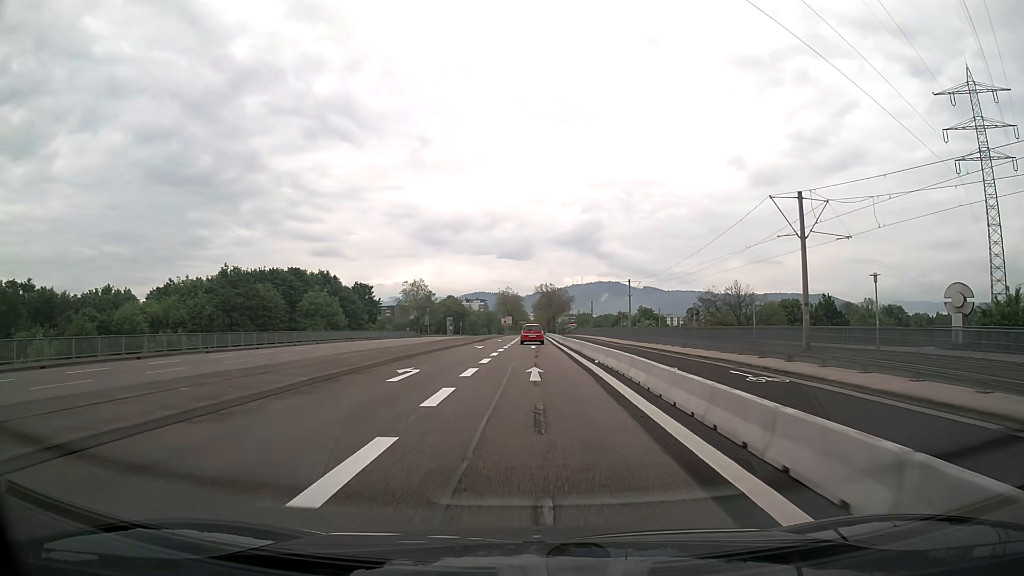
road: secondary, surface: asphalt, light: Day
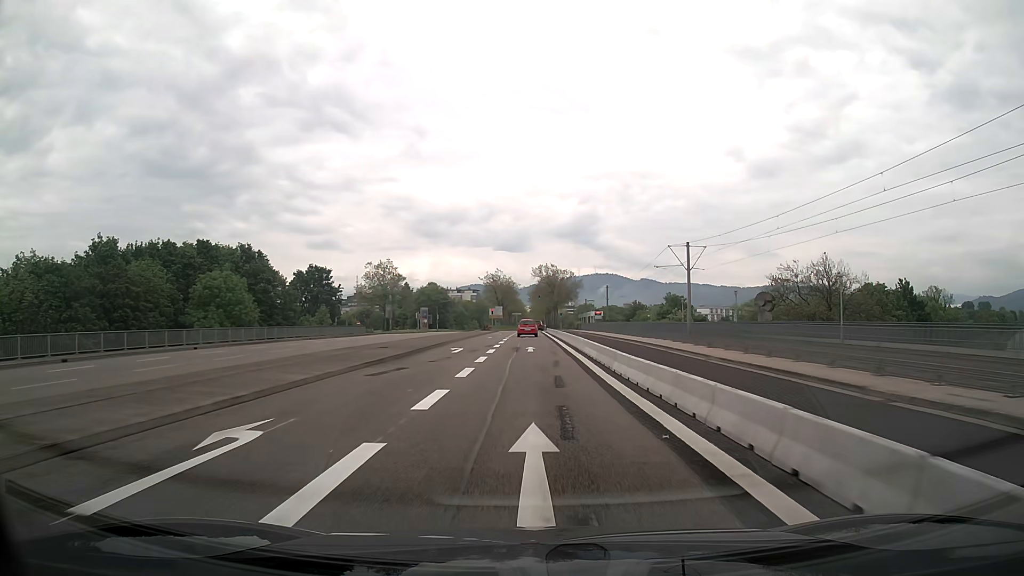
(+0.2, +36.5) m; 0°
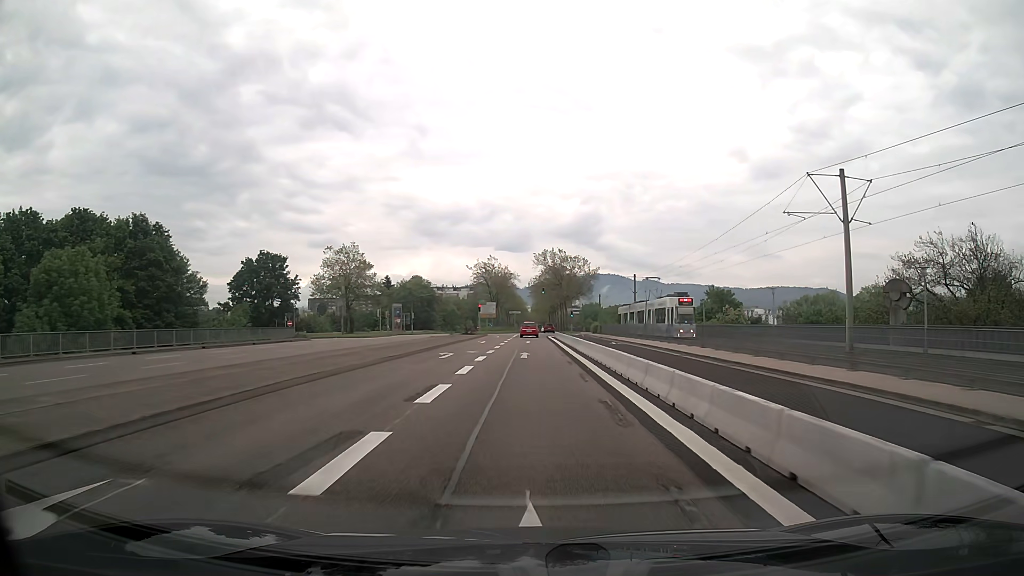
(0.0, +29.2) m; 0°
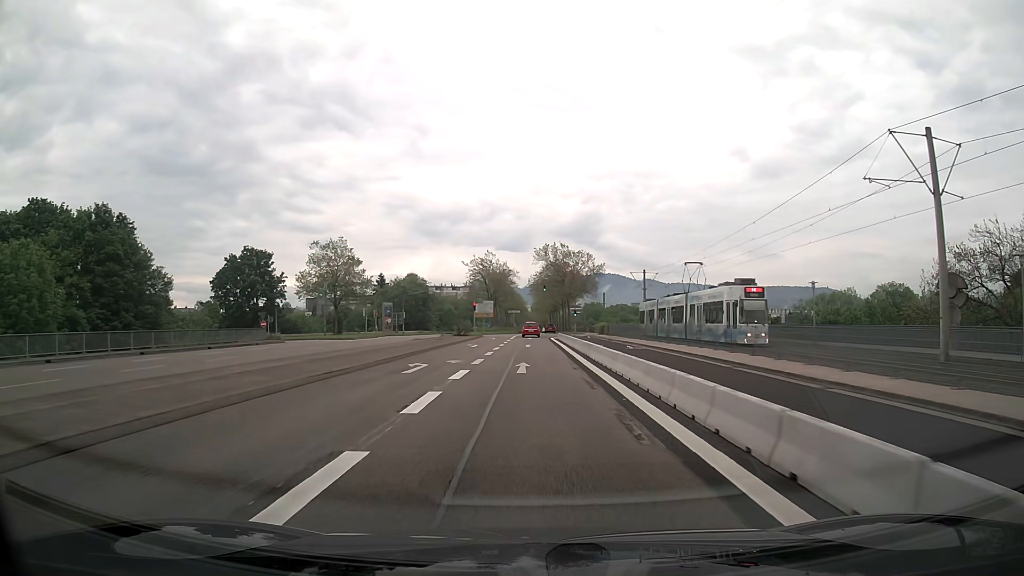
(0.0, +7.3) m; 0°
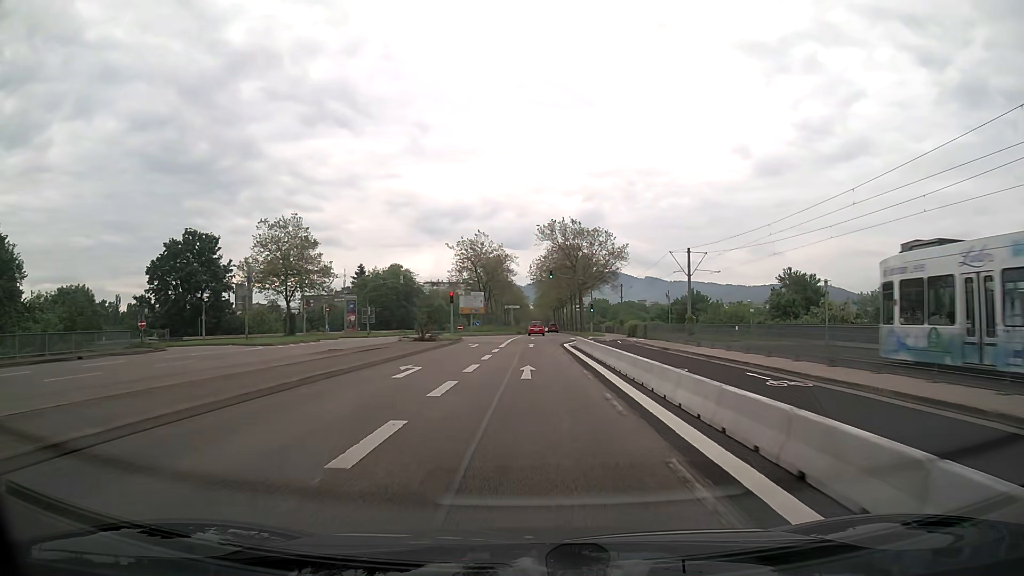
(-0.1, +21.8) m; 0°
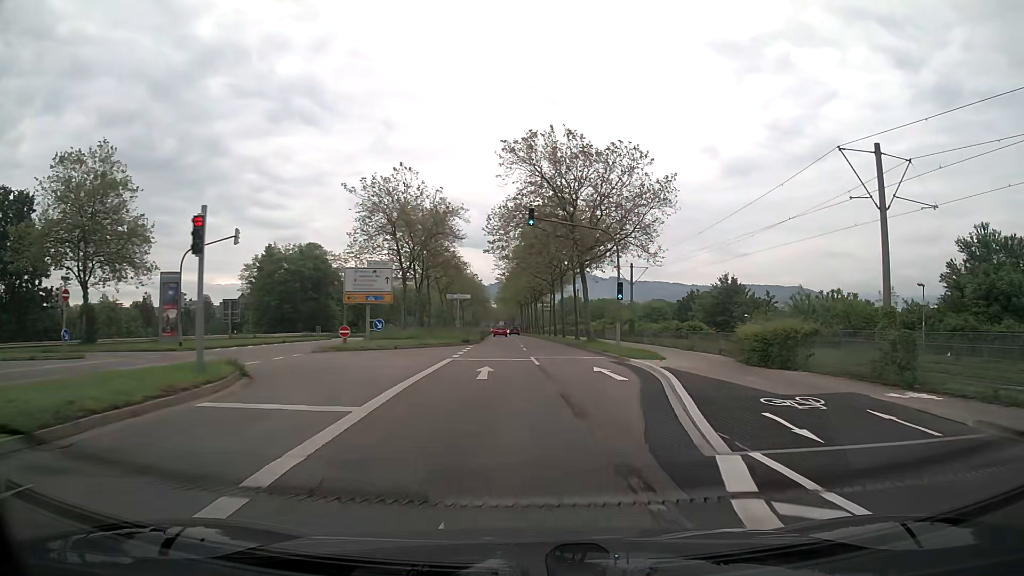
(+0.3, +36.4) m; +3°
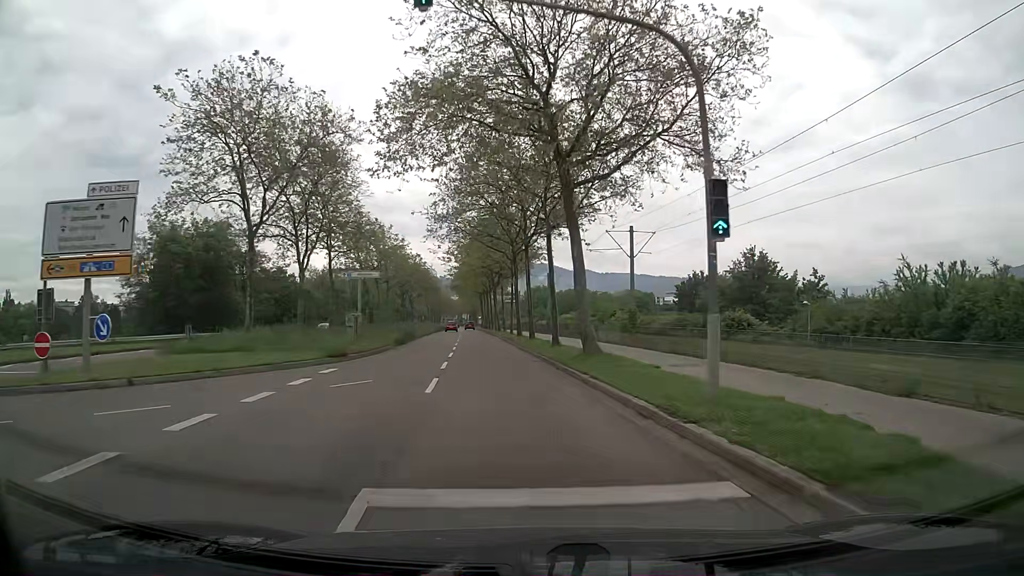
(+0.9, +21.6) m; +3°
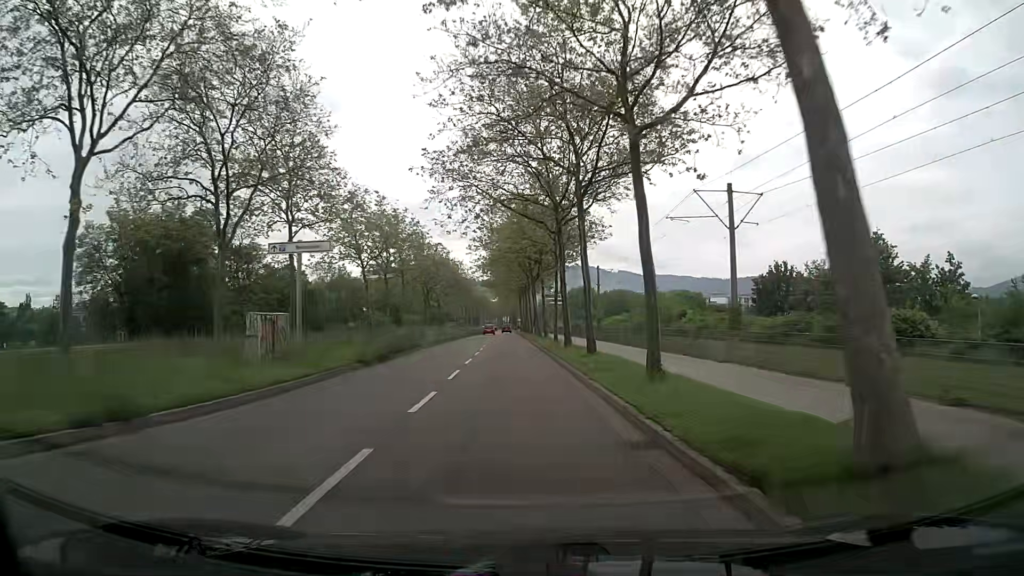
(-0.4, +14.4) m; -4°
(0, +10) (-1, +20) (-1, +30) (-1, +40) (-2, +50) (-2, +60) (-2, +70) (-3, +80) (-3, +90) (-3, +100) m
